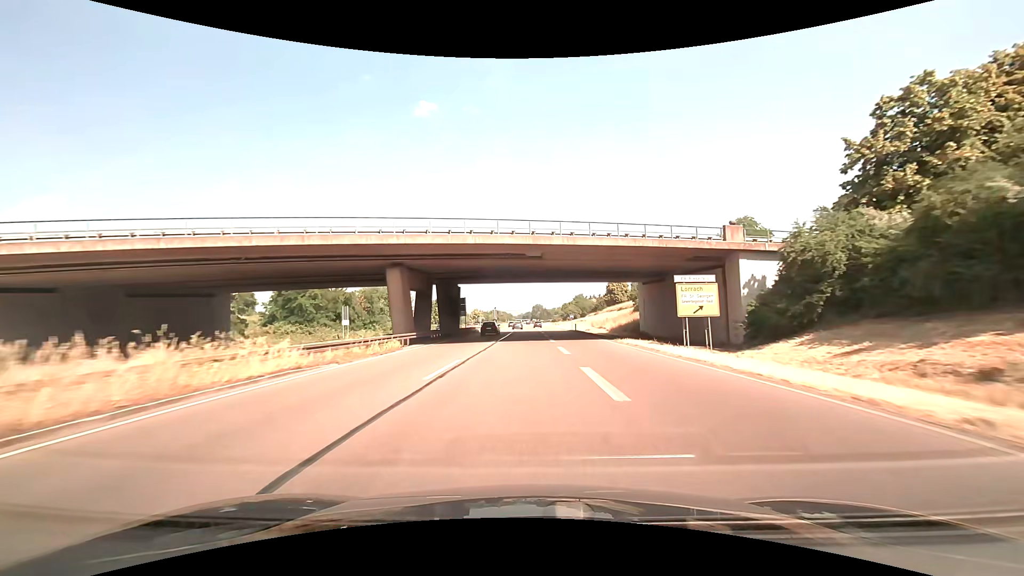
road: trunk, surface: asphalt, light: Day
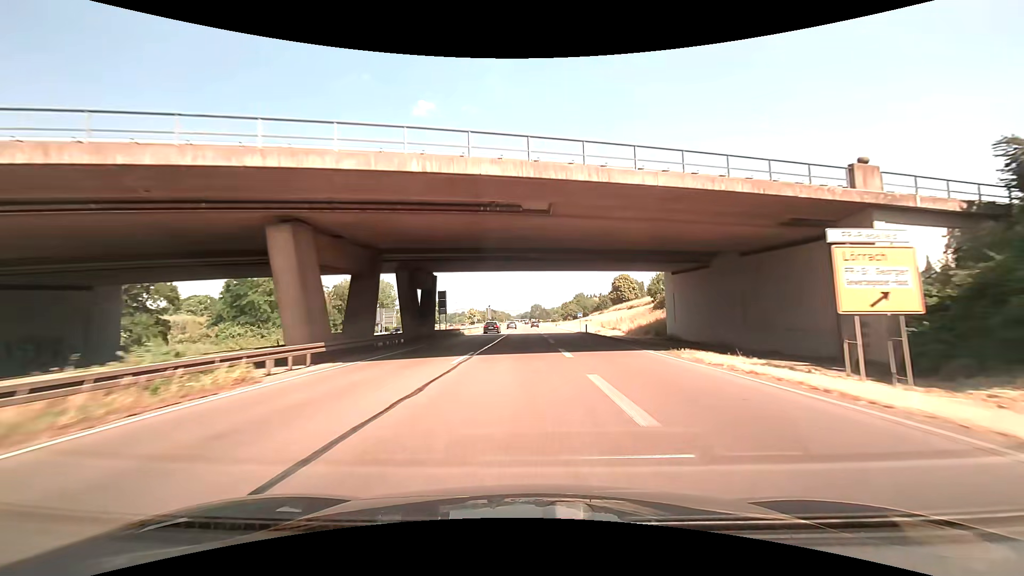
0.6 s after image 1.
(0.0, +14.0) m; 0°
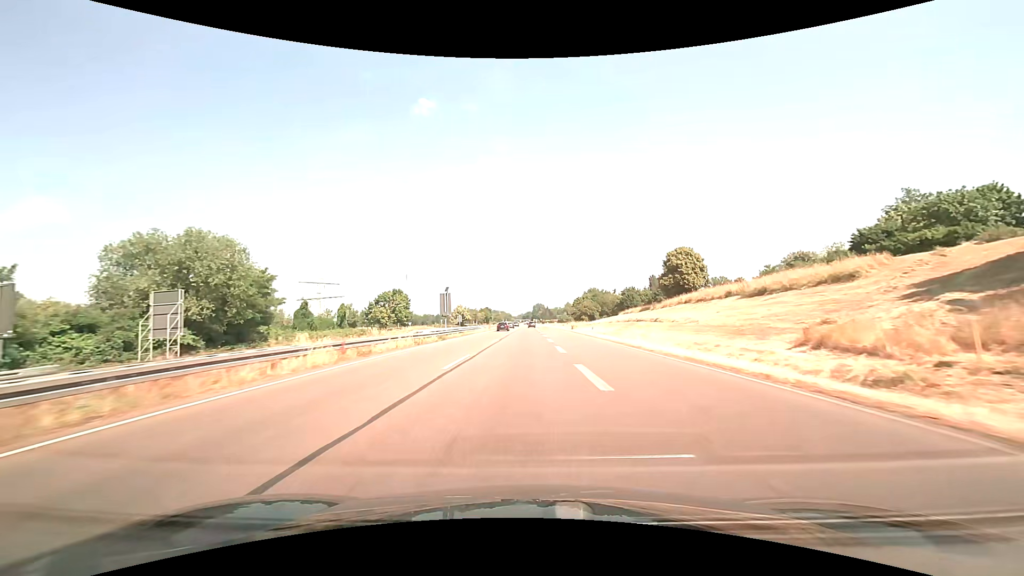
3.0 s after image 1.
(-1.1, +57.1) m; -1°
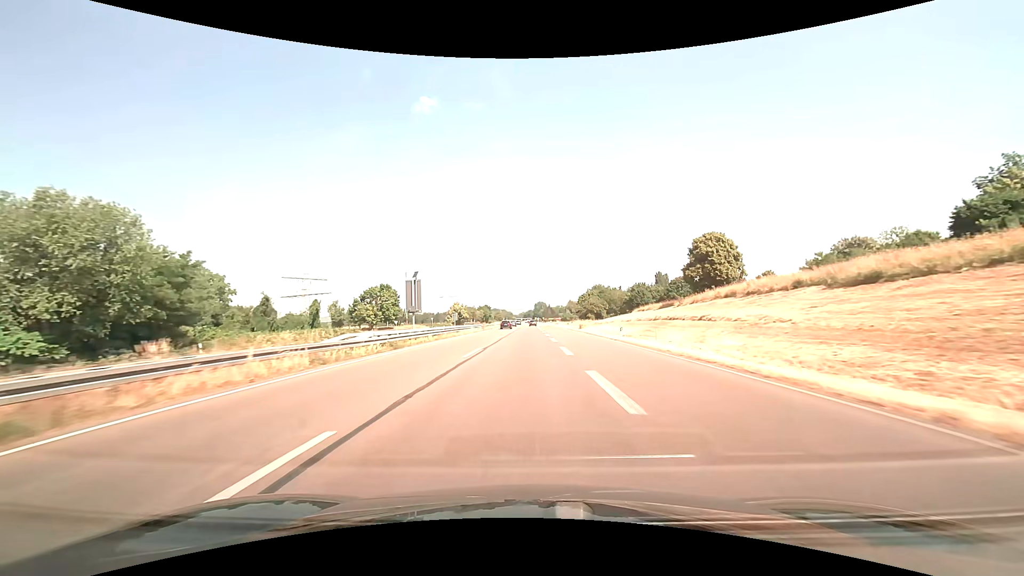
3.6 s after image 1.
(+0.1, +14.5) m; 0°
(0, +10) (0, +20) (0, +30) (0, +40) (0, +50) (0, +60) (0, +70) (0, +80) (0, +90) (0, +100) m
